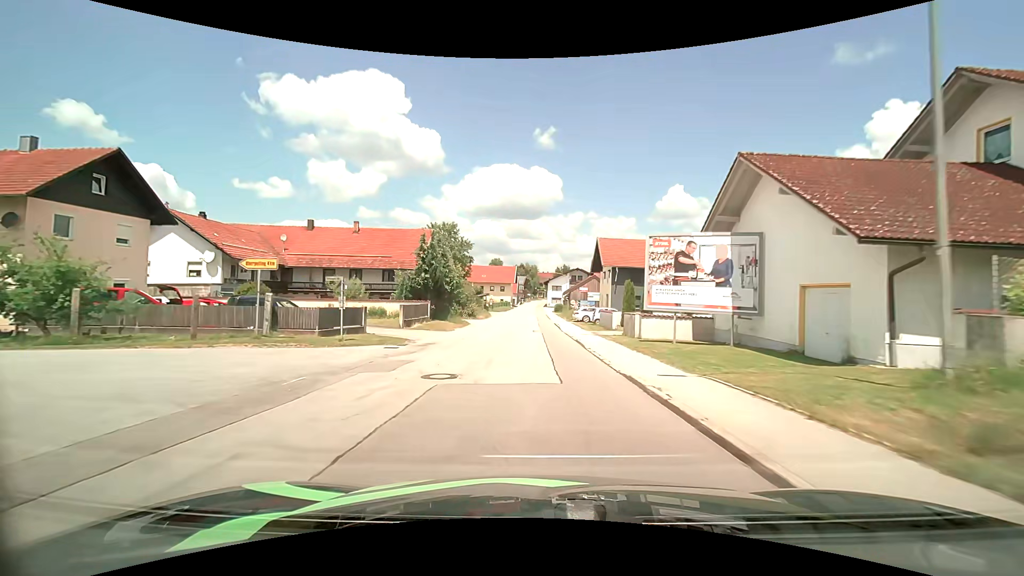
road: tertiary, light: Day
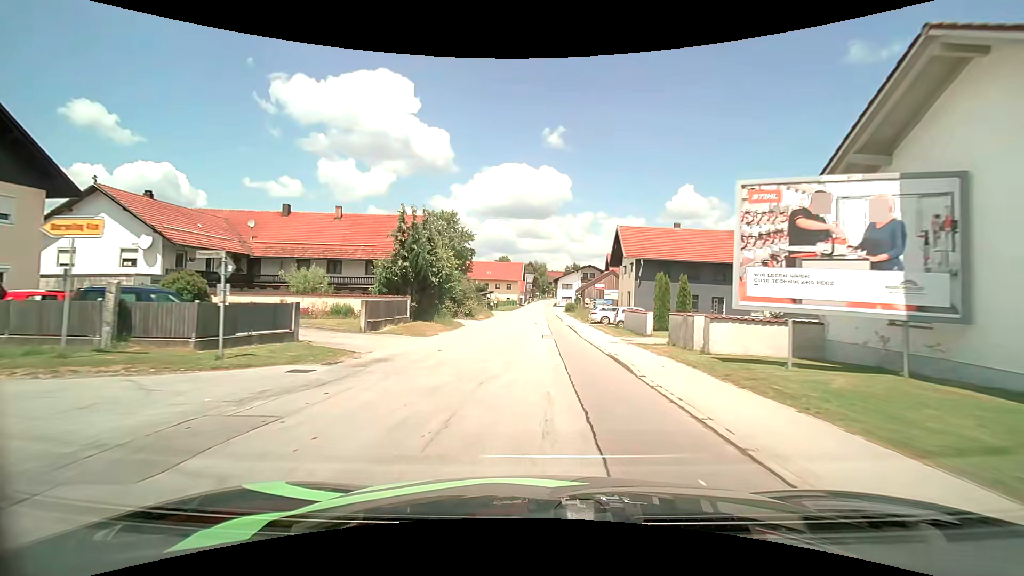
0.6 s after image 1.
(-0.1, +7.5) m; -1°
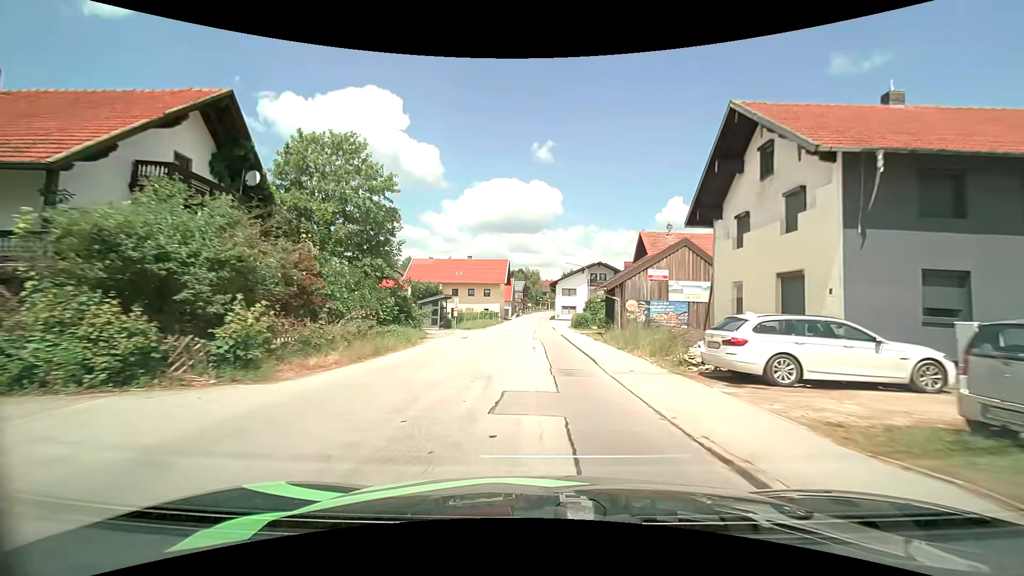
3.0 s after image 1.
(+0.3, +30.2) m; +1°
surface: asphalt
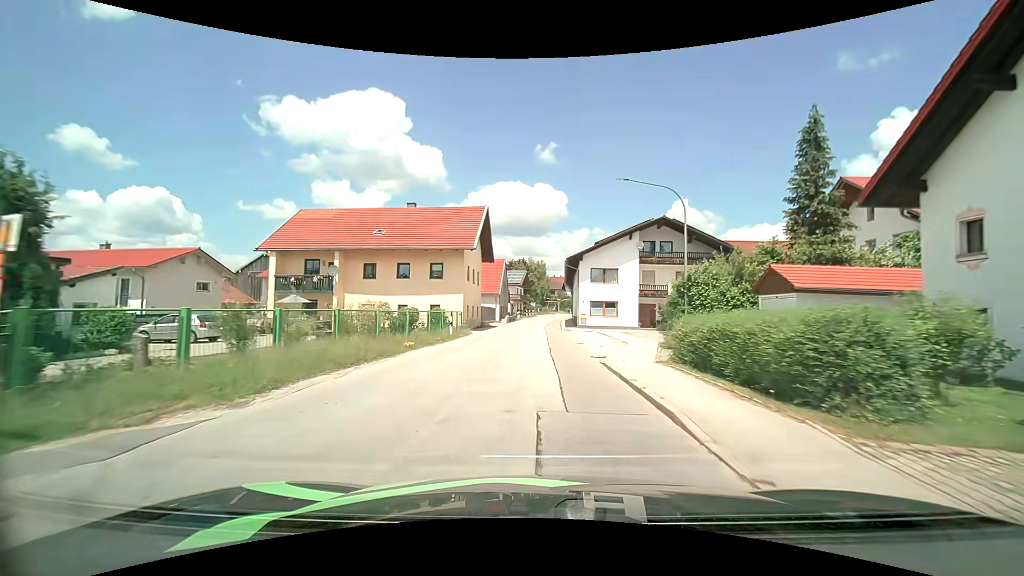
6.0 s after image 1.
(-0.1, +37.4) m; -1°
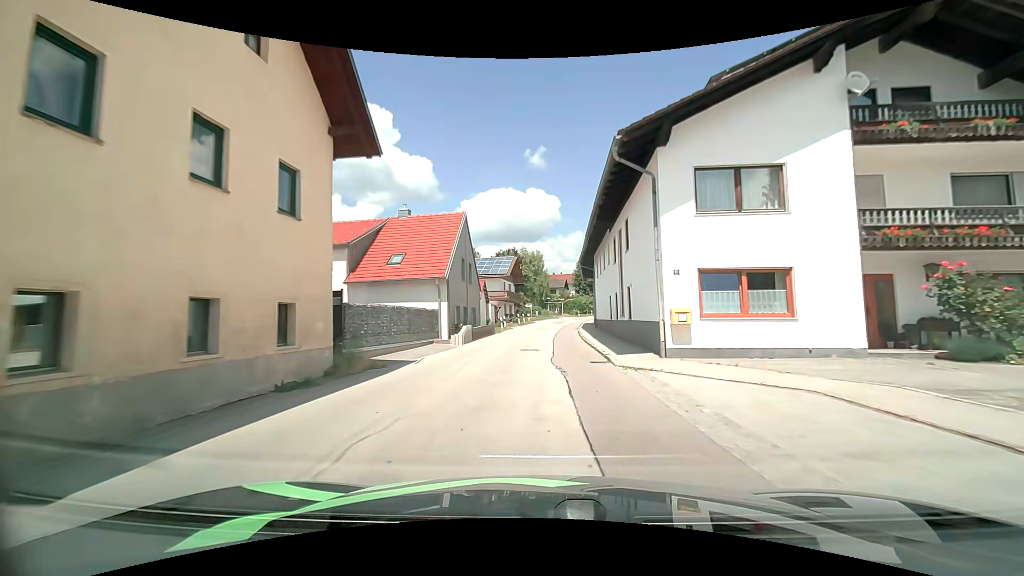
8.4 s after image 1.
(+0.1, +29.3) m; 0°
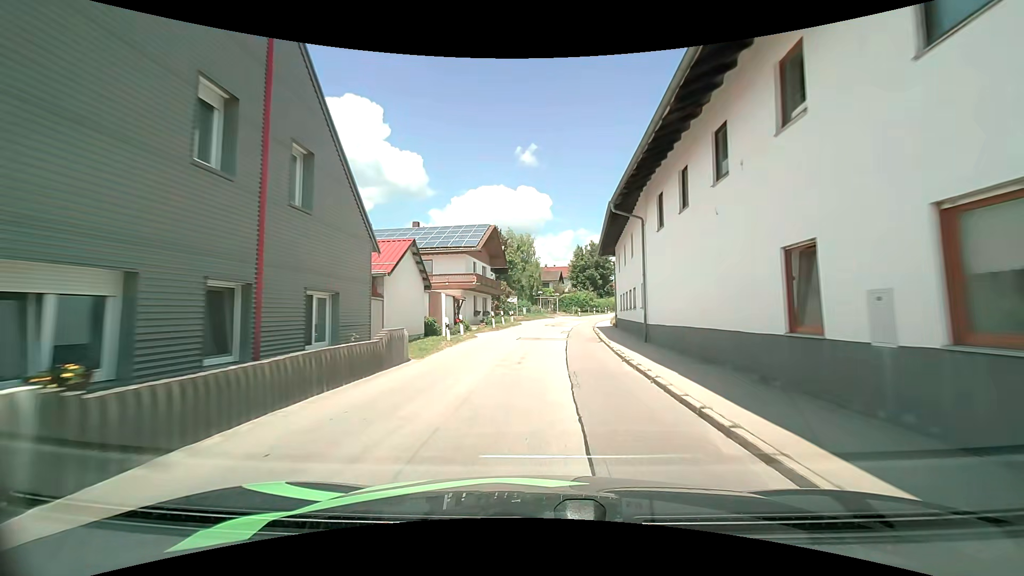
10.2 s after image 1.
(+0.1, +21.1) m; +1°
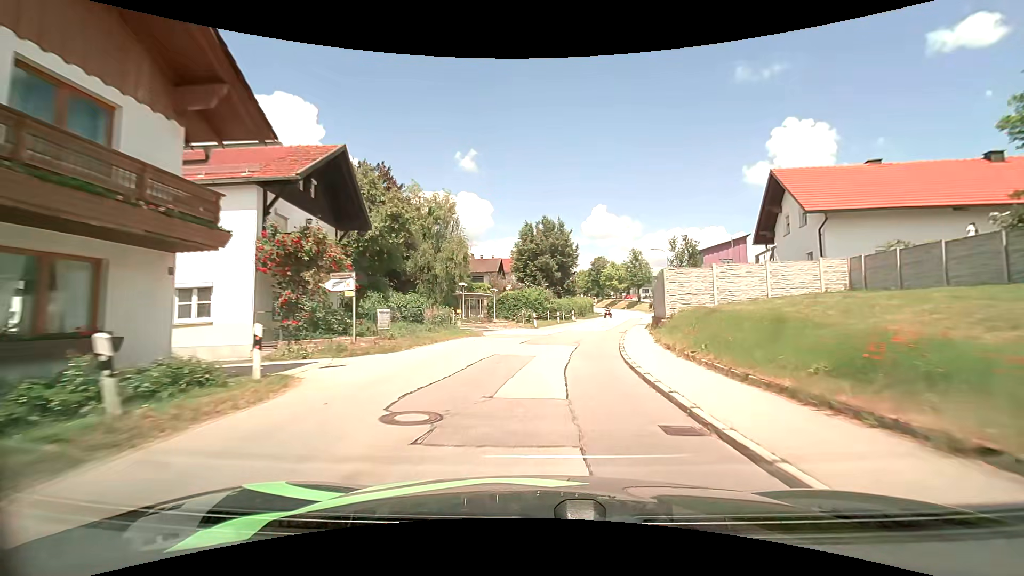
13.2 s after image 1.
(+1.7, +34.9) m; +7°
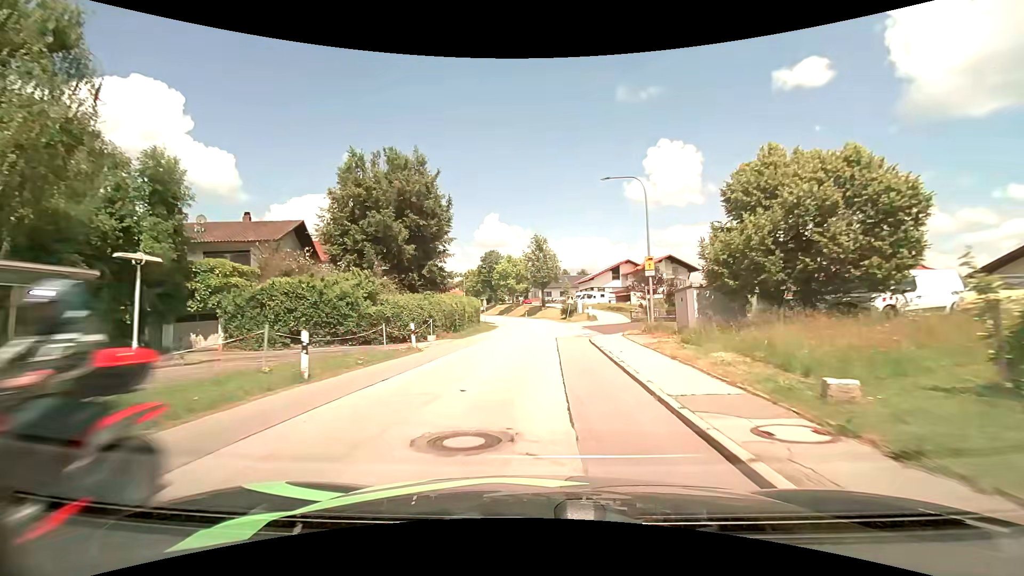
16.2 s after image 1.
(+4.0, +34.3) m; +12°
(0, +10) (0, +20) (+1, +30) (+1, +40) (+1, +50) (+1, +60) (0, +70) (-2, +80) (-4, +89) (-8, +99) m
